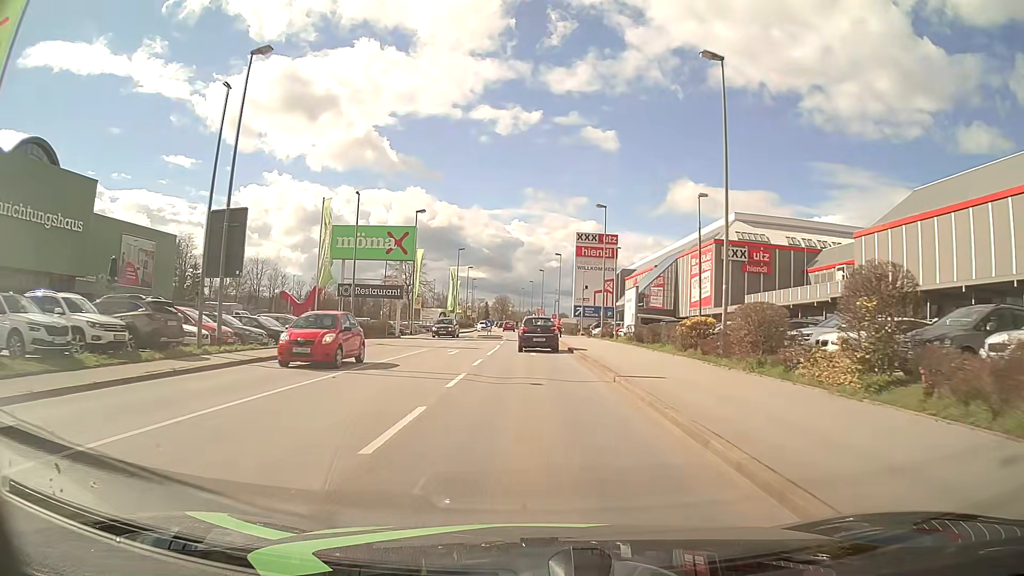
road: tertiary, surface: asphalt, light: Day
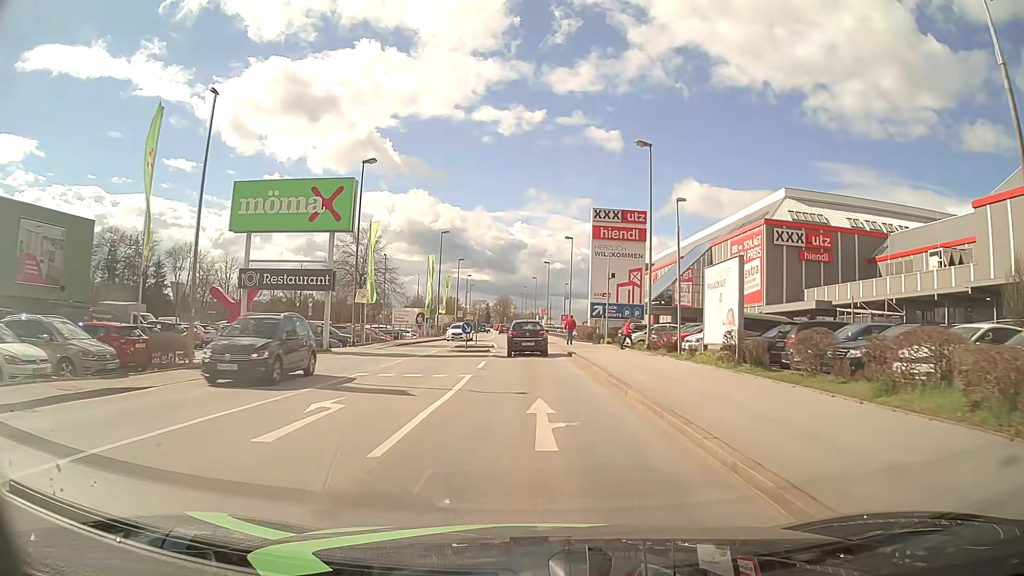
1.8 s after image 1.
(0.0, +18.7) m; 0°
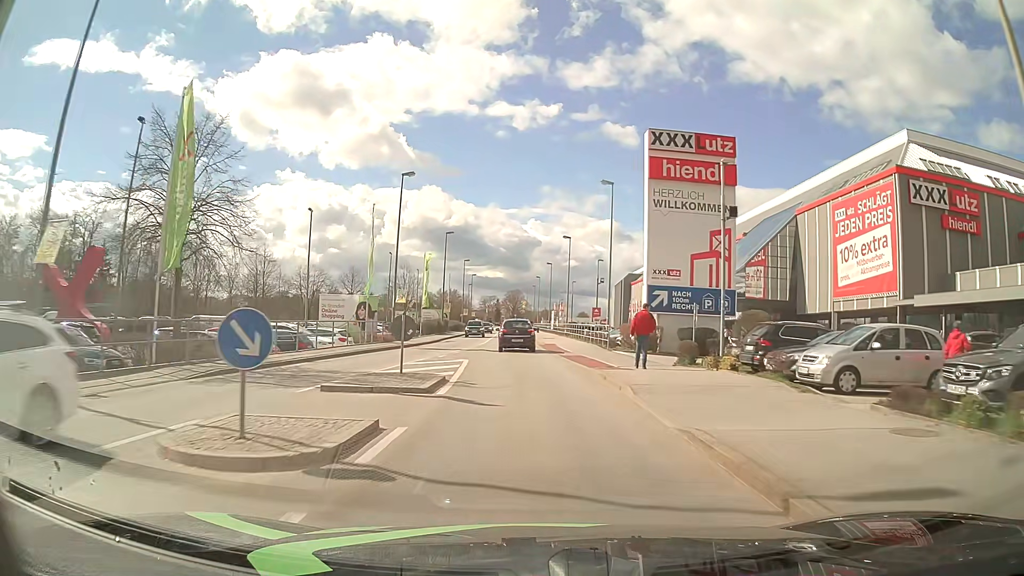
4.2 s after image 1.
(-0.1, +25.6) m; -1°
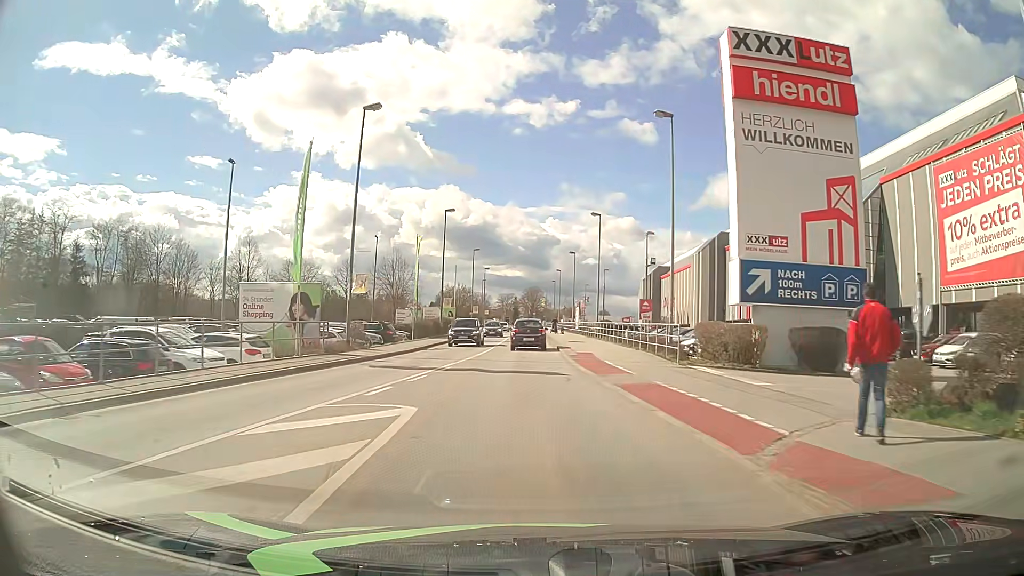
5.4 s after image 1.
(-0.3, +13.7) m; -2°
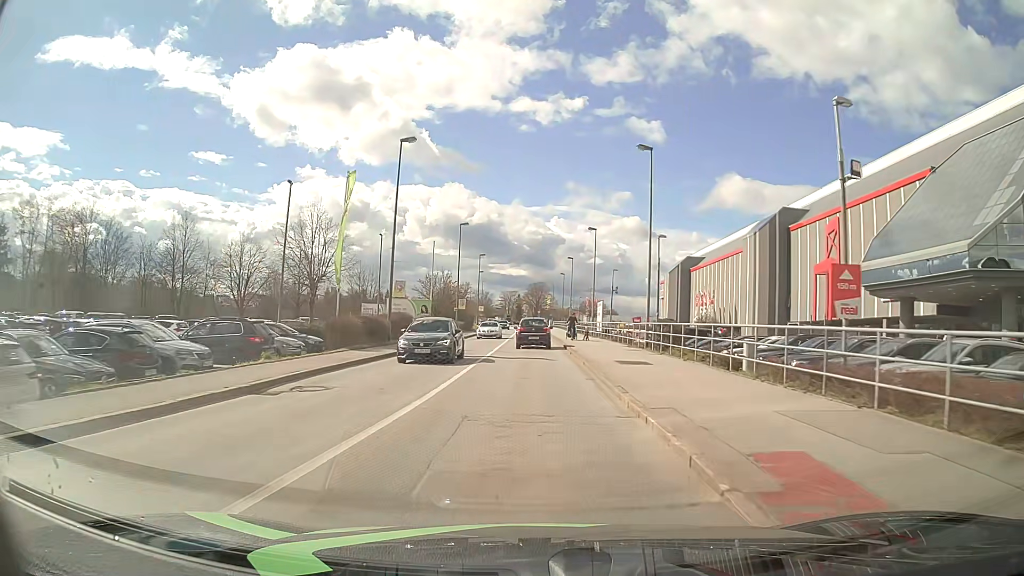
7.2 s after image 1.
(-0.3, +21.5) m; 0°
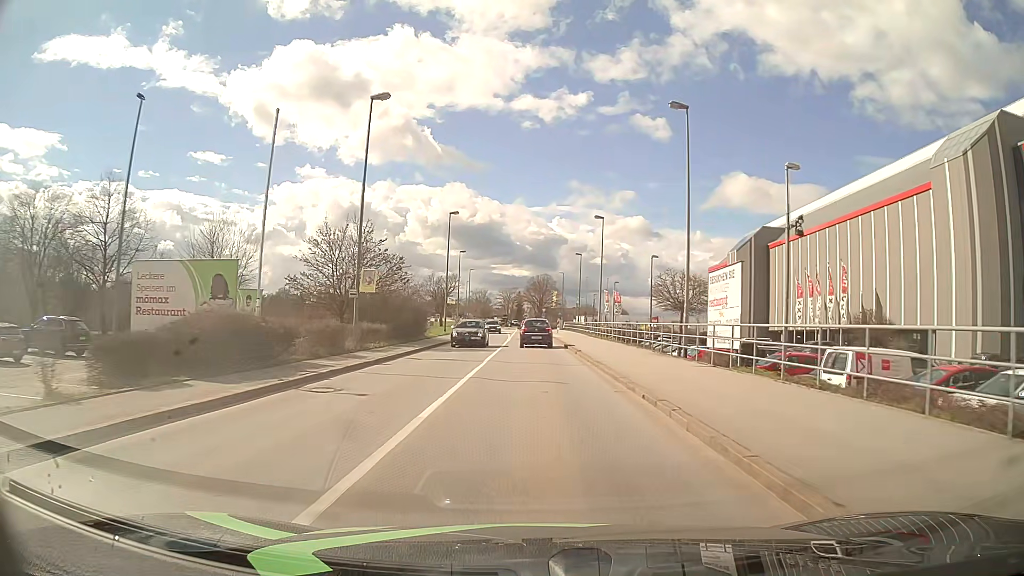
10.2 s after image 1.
(-0.5, +37.0) m; 0°
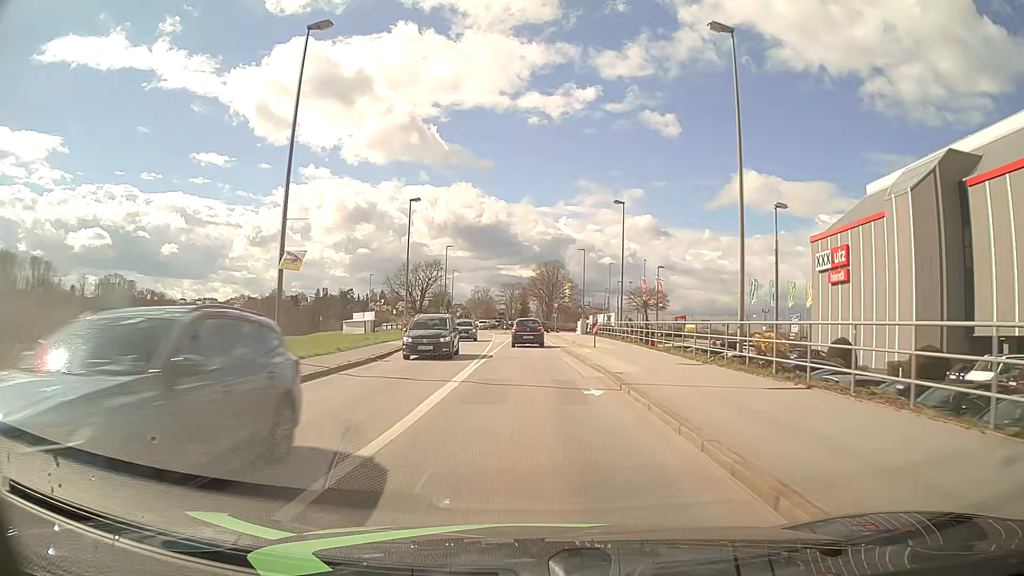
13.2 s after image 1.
(-0.1, +37.8) m; -1°
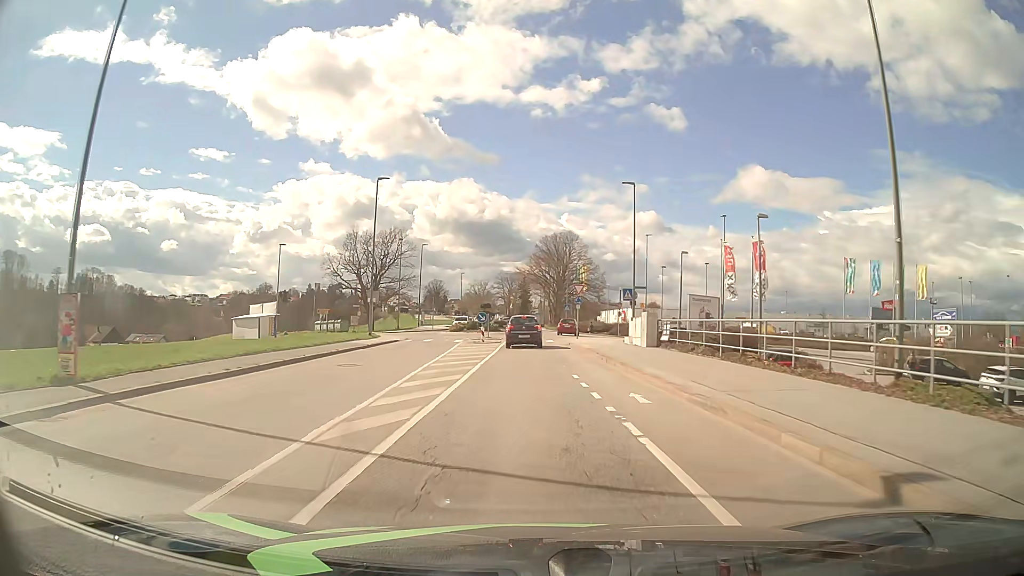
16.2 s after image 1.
(-0.2, +37.2) m; 0°
(0, +10) (0, +20) (0, +30) (0, +40) (0, +50) (+4, +59) (+3, +69) (-1, +78) (-3, +88) (-4, +98) m
